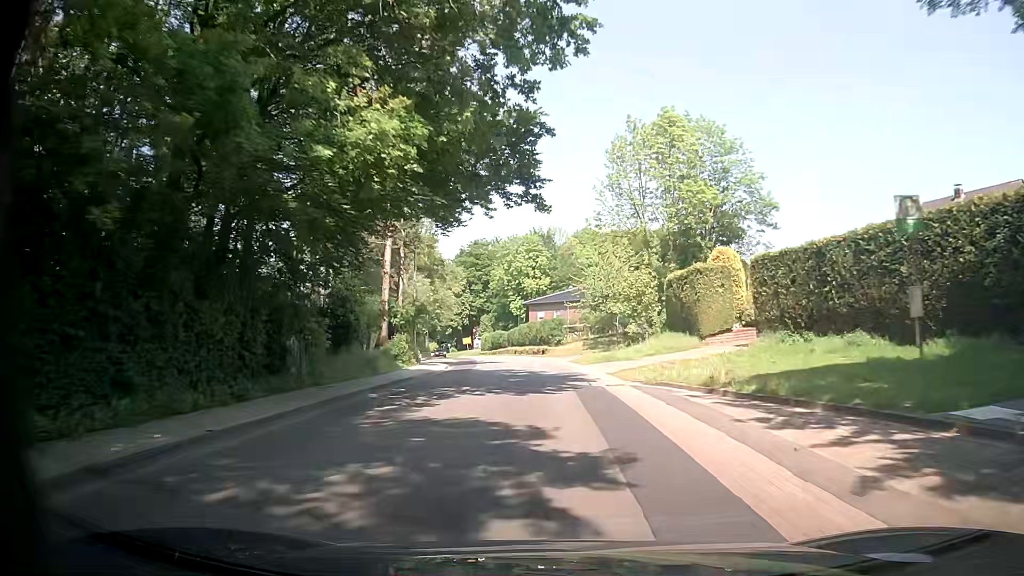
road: tertiary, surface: asphalt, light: Day
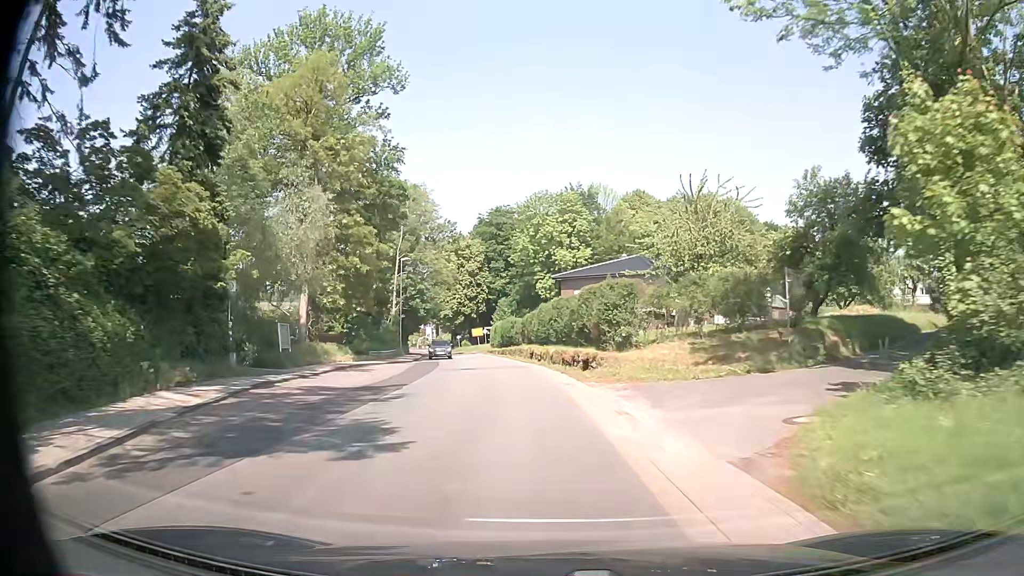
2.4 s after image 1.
(-0.3, +34.8) m; -3°
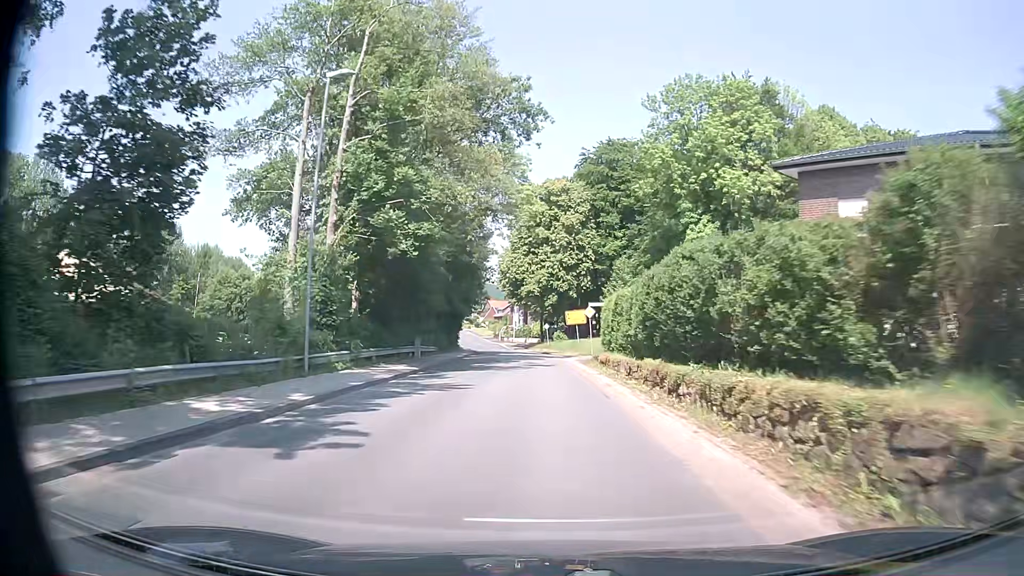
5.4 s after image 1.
(-3.7, +42.8) m; -9°
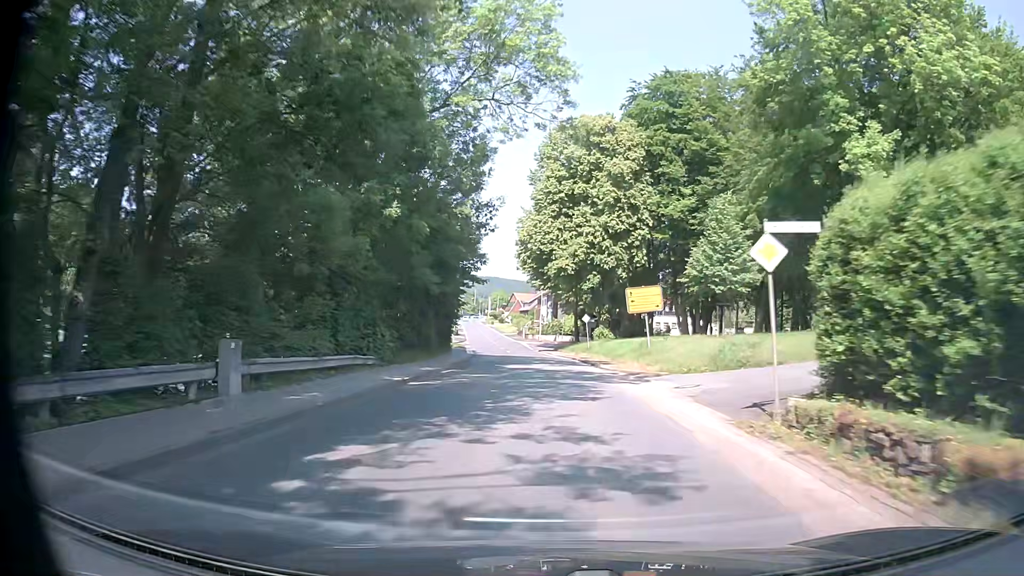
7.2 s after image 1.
(-0.6, +24.7) m; -2°
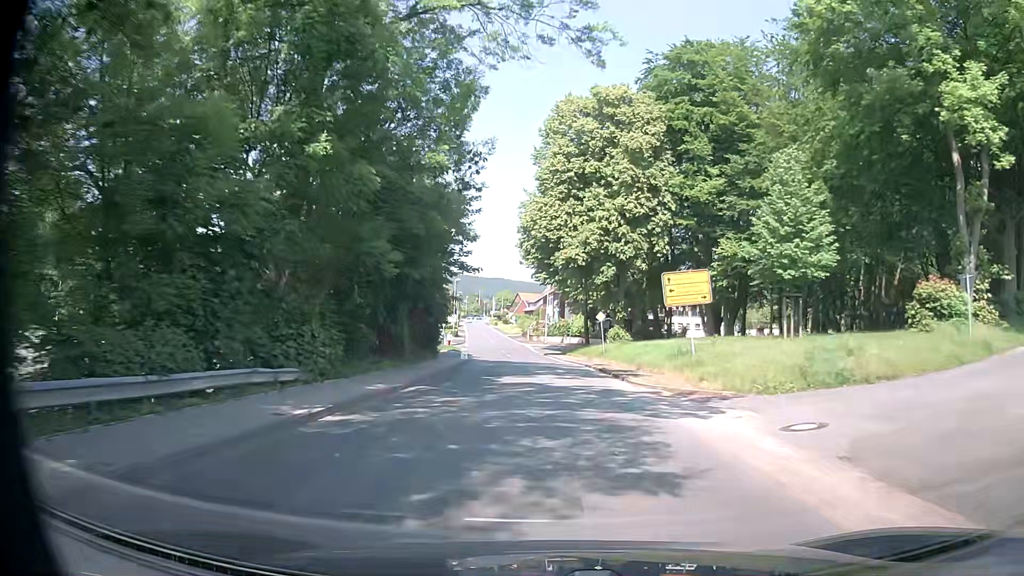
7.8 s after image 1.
(-0.1, +8.0) m; 0°
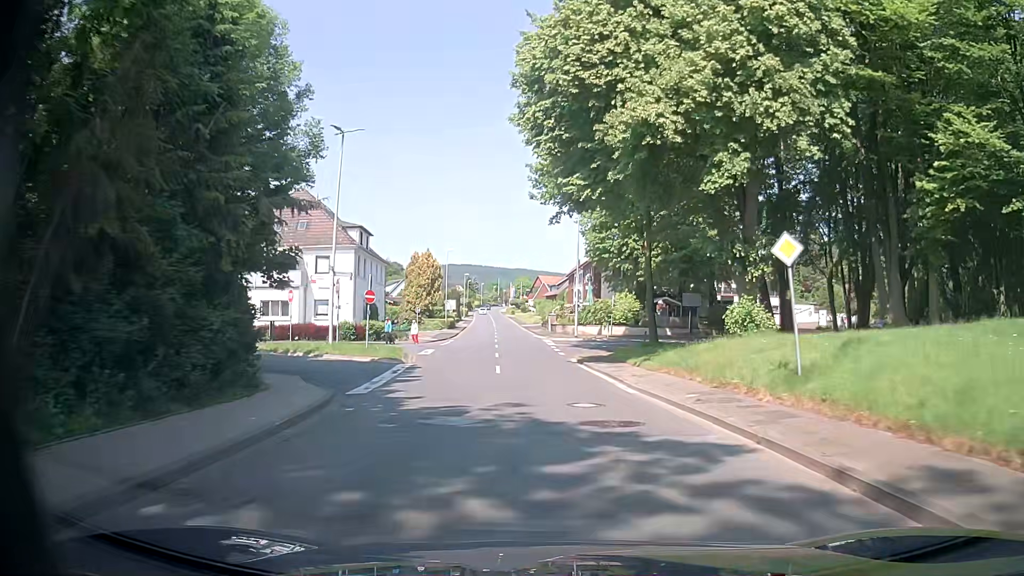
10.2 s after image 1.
(-0.6, +29.1) m; -3°
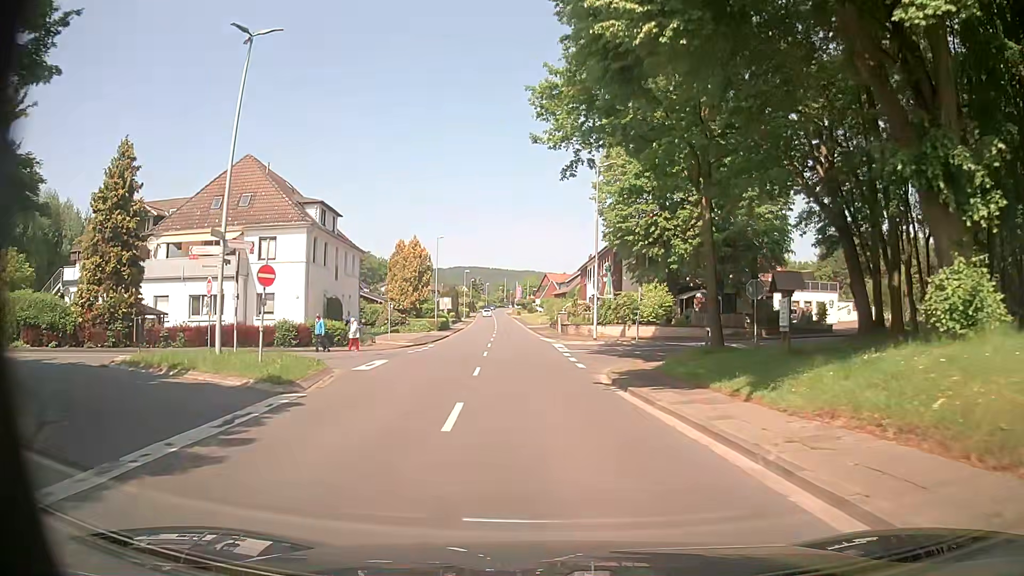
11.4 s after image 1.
(0.0, +12.1) m; 0°
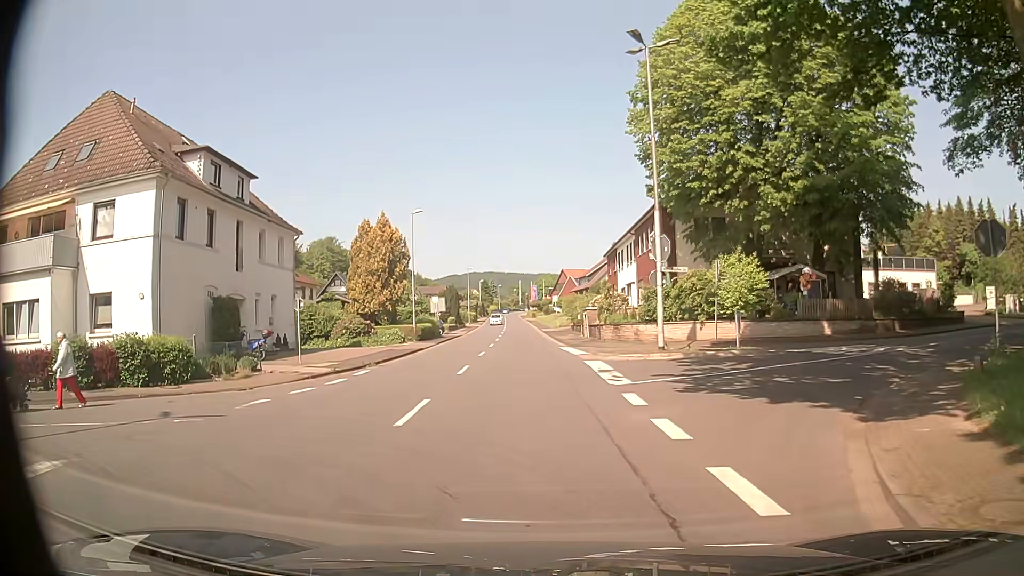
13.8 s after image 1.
(-0.3, +17.4) m; -2°
